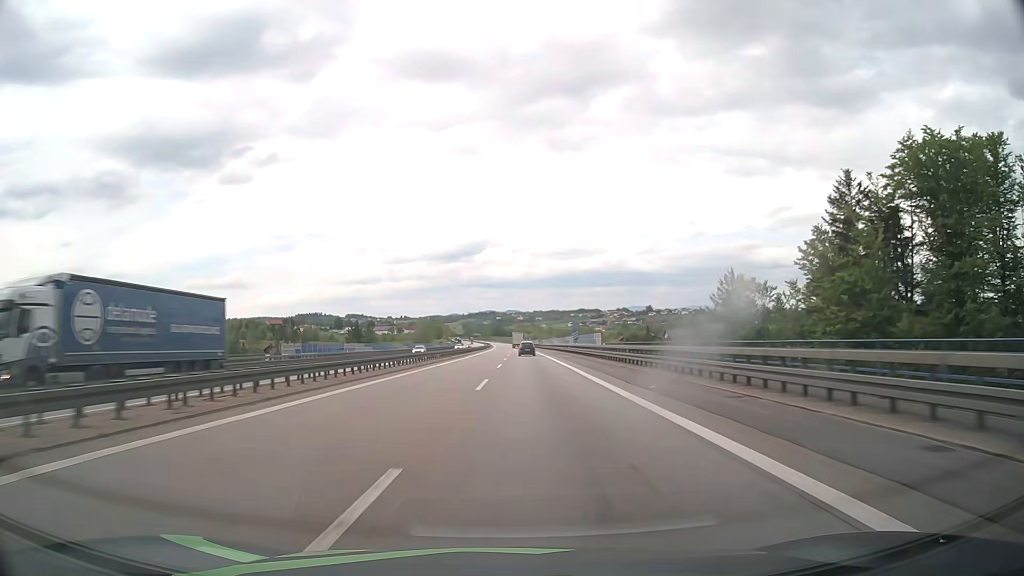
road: motorway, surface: asphalt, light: Day
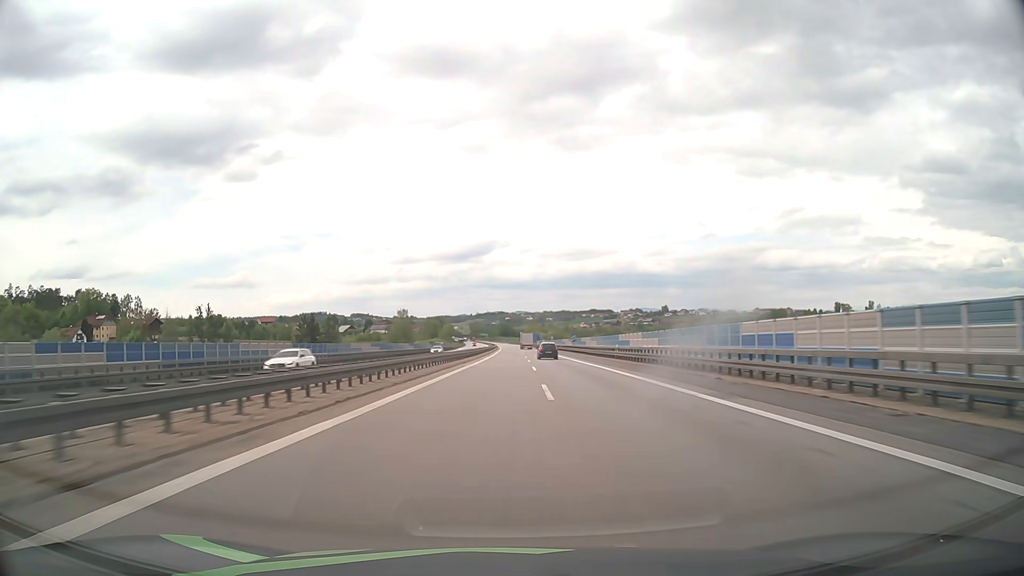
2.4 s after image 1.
(-0.6, +75.0) m; -1°
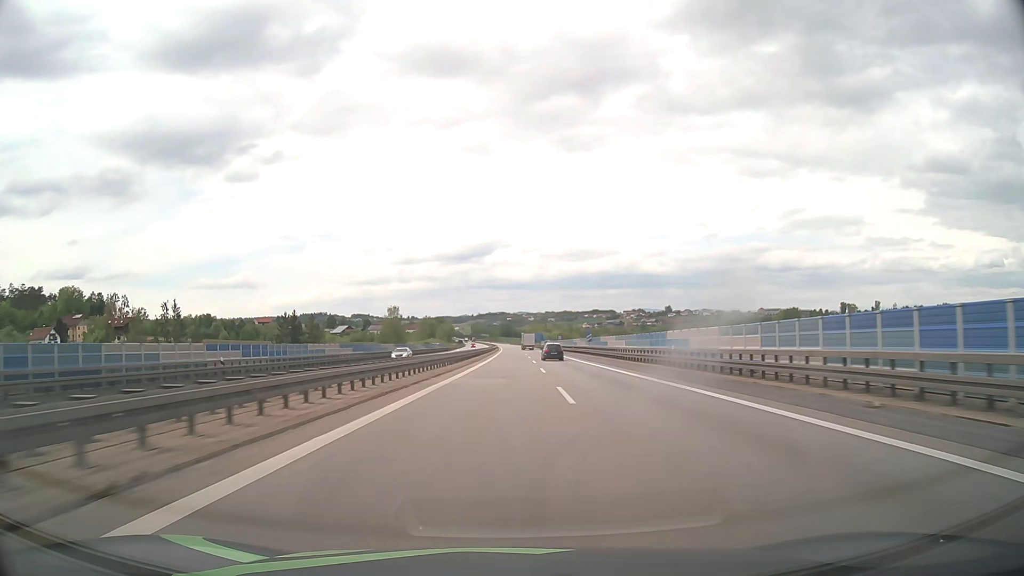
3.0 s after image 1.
(0.0, +18.9) m; 0°
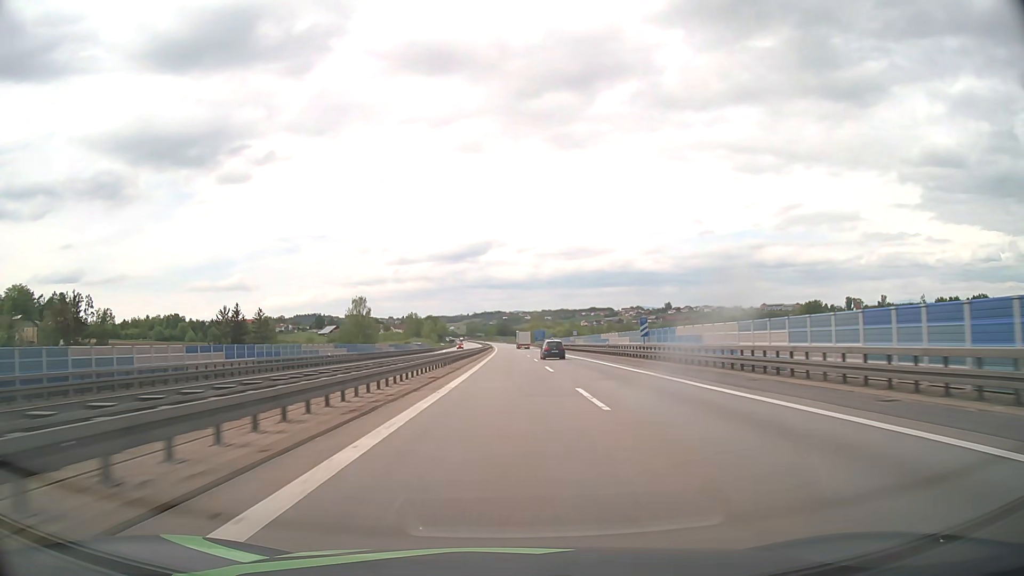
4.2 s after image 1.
(+0.1, +37.8) m; 0°
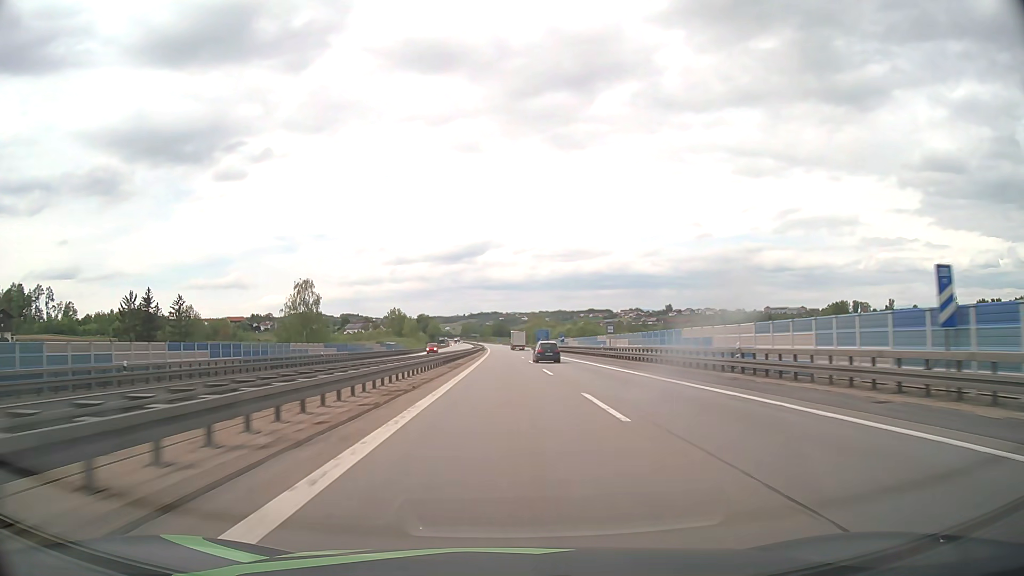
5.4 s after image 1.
(+0.2, +37.9) m; 0°
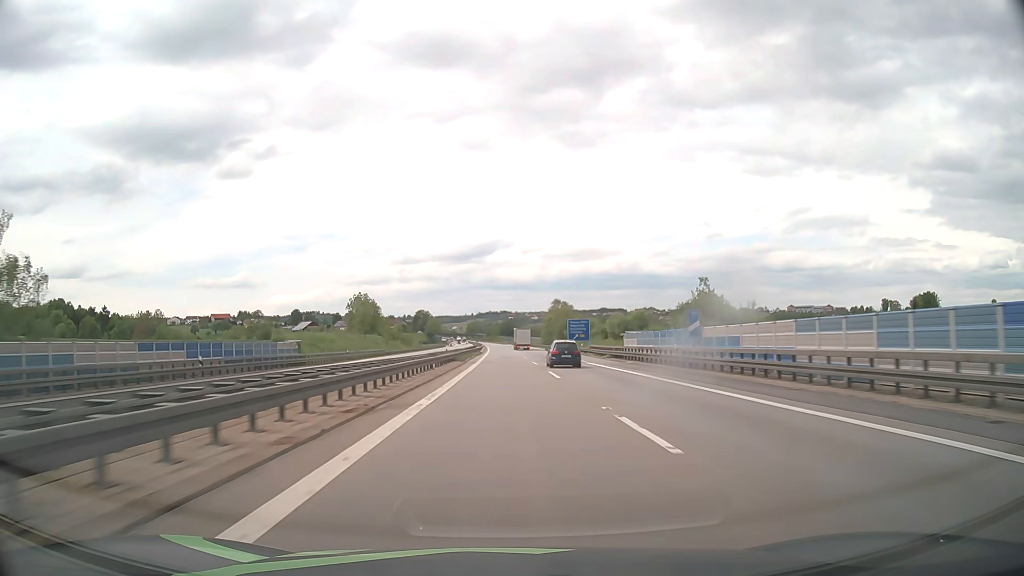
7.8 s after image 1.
(-0.6, +76.0) m; -1°
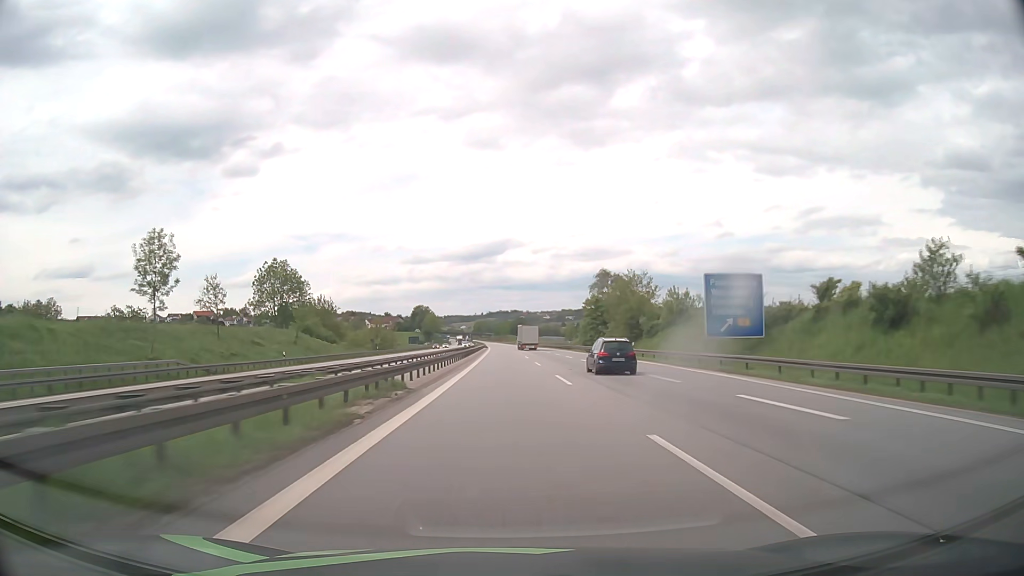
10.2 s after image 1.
(-0.5, +76.0) m; -1°
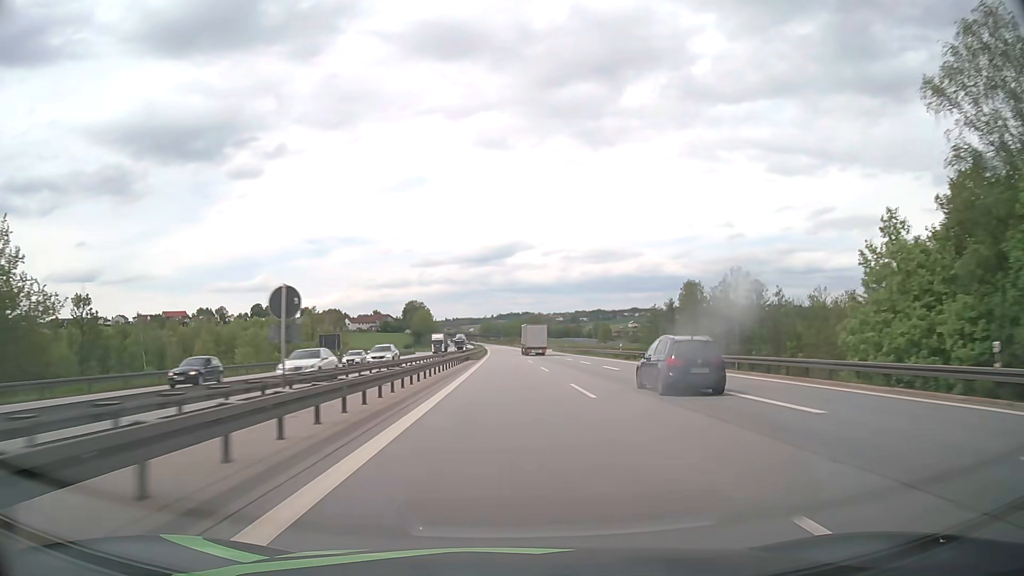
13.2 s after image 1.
(-0.9, +95.0) m; -1°
